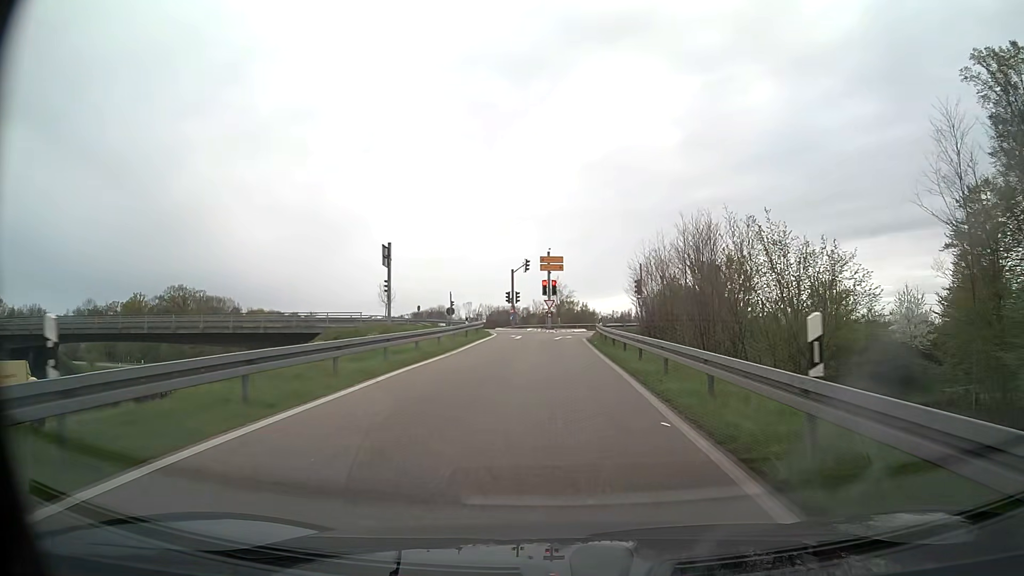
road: trunk_link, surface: asphalt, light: Day
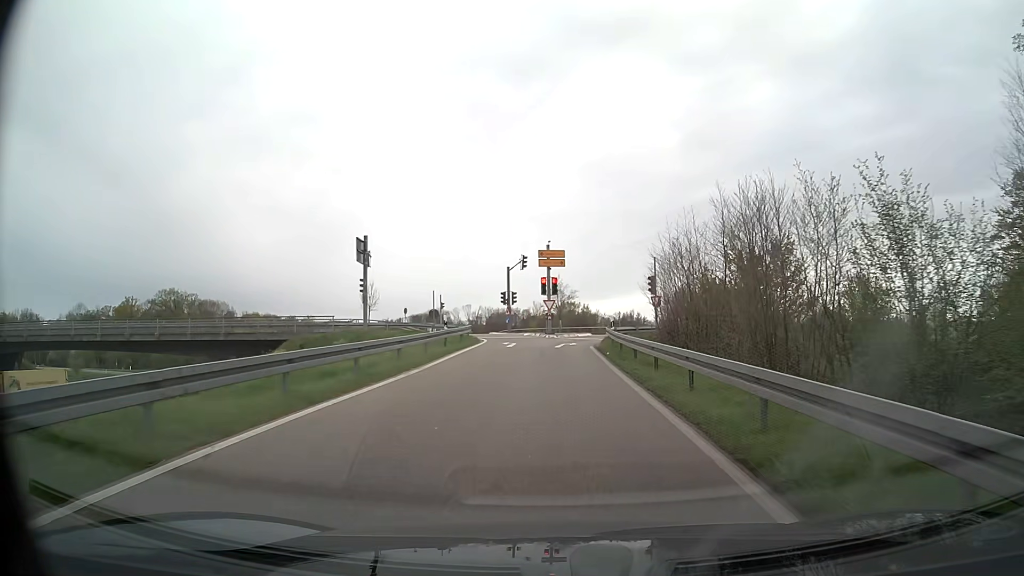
(+0.1, +6.5) m; 0°
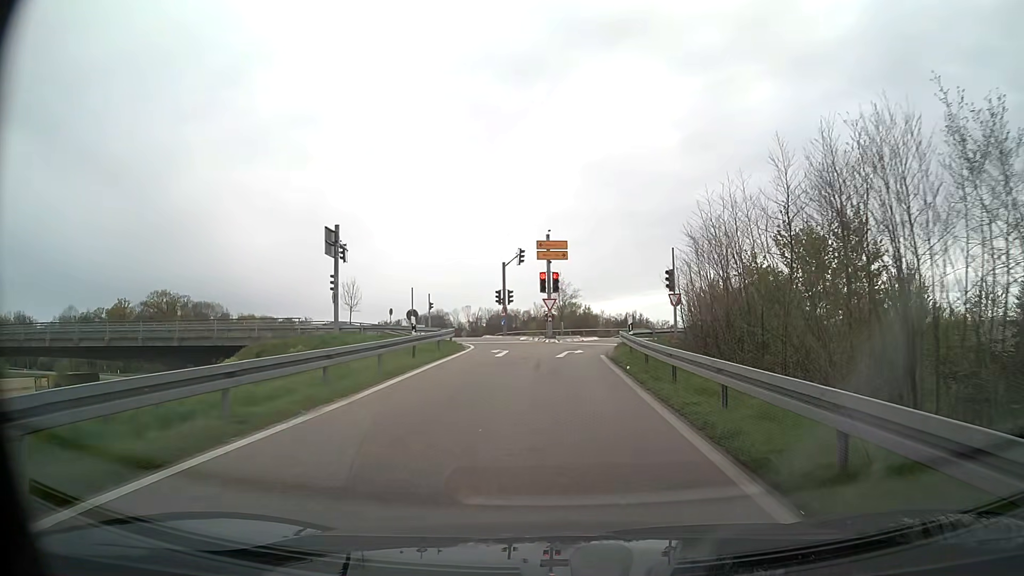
(0.0, +6.1) m; 0°
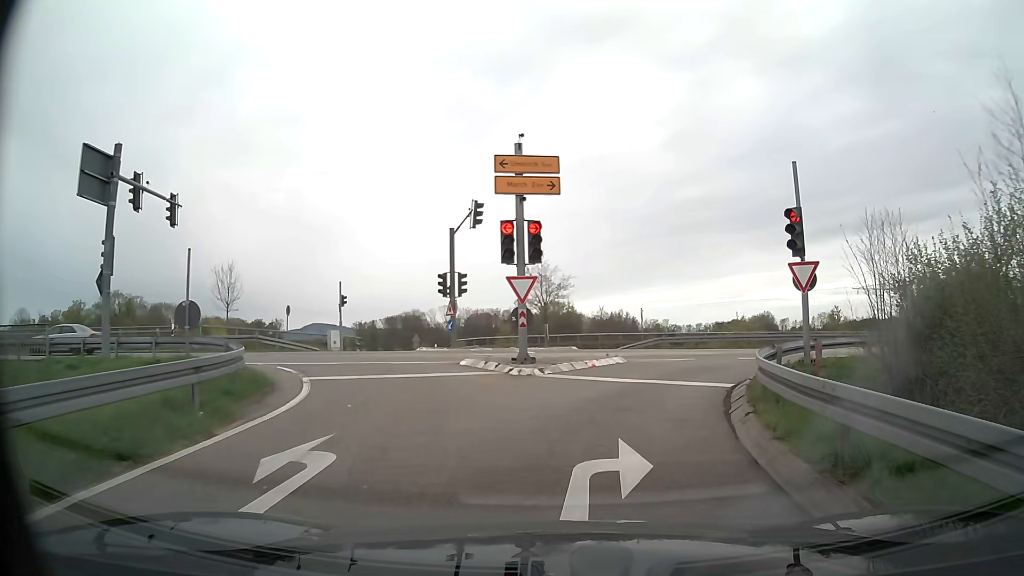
(+0.1, +19.6) m; +2°
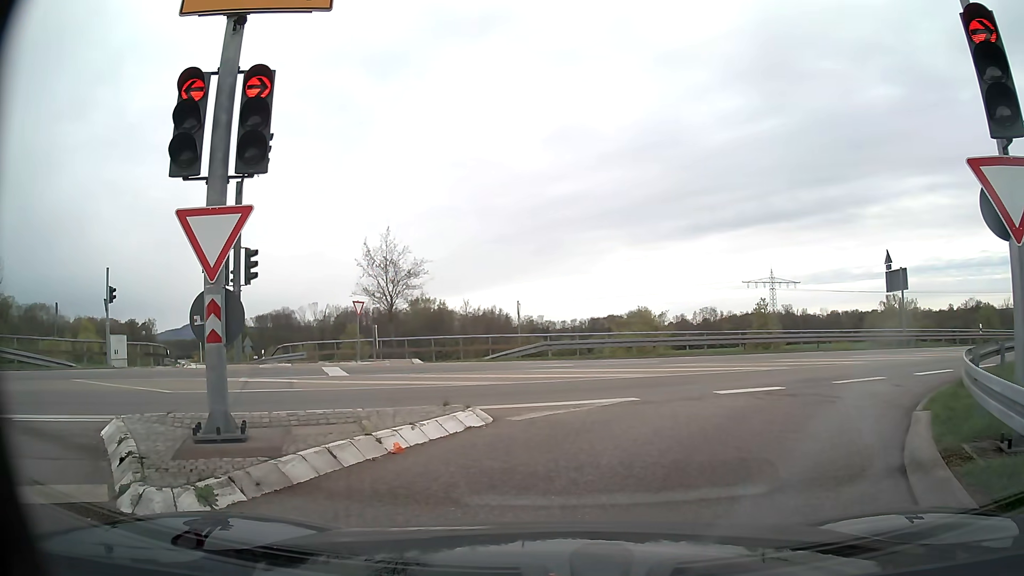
(+0.9, +10.4) m; +10°
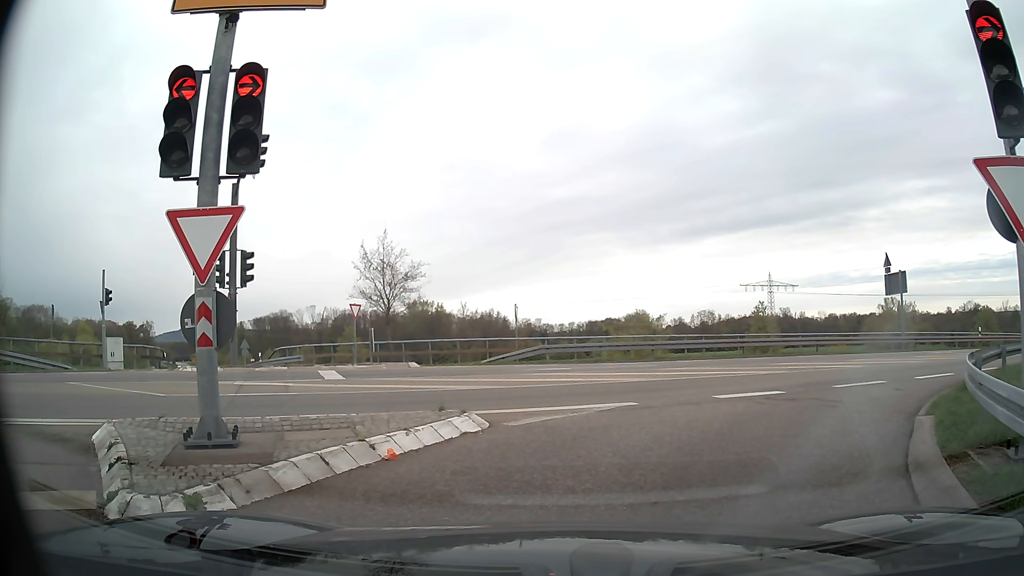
(0.0, +0.2) m; 0°
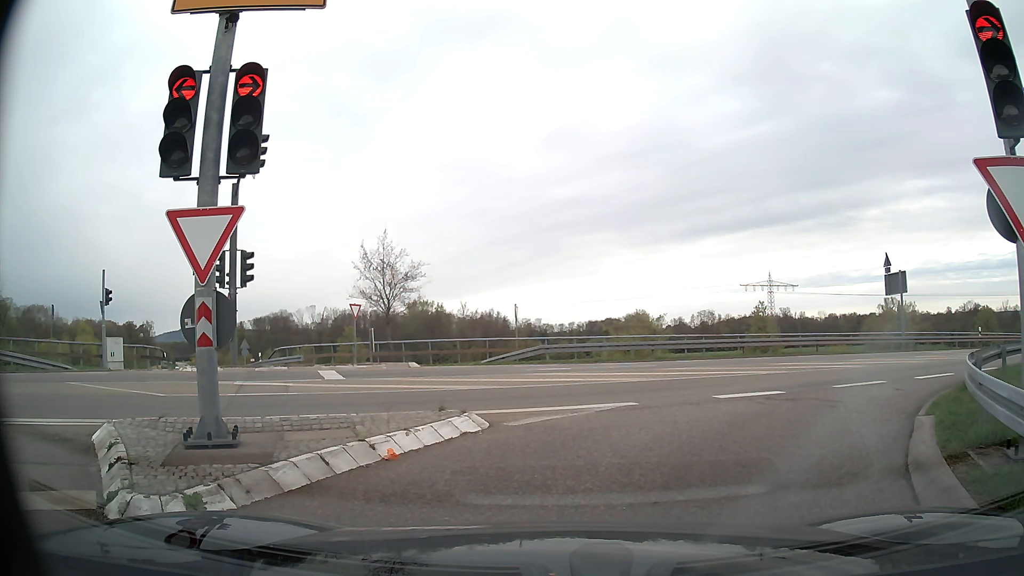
(0.0, 0.0) m; 0°
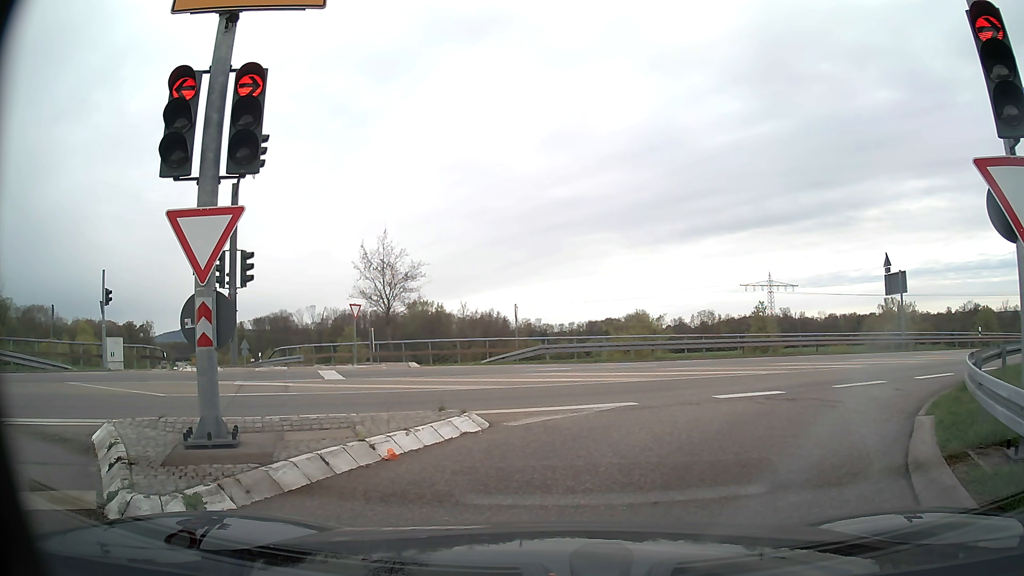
(0.0, 0.0) m; 0°
